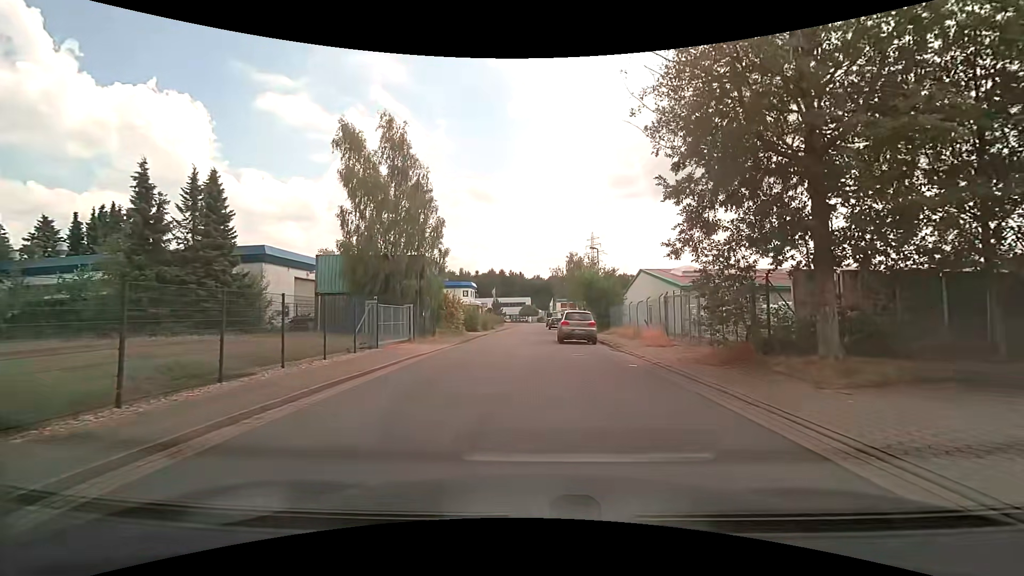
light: Day
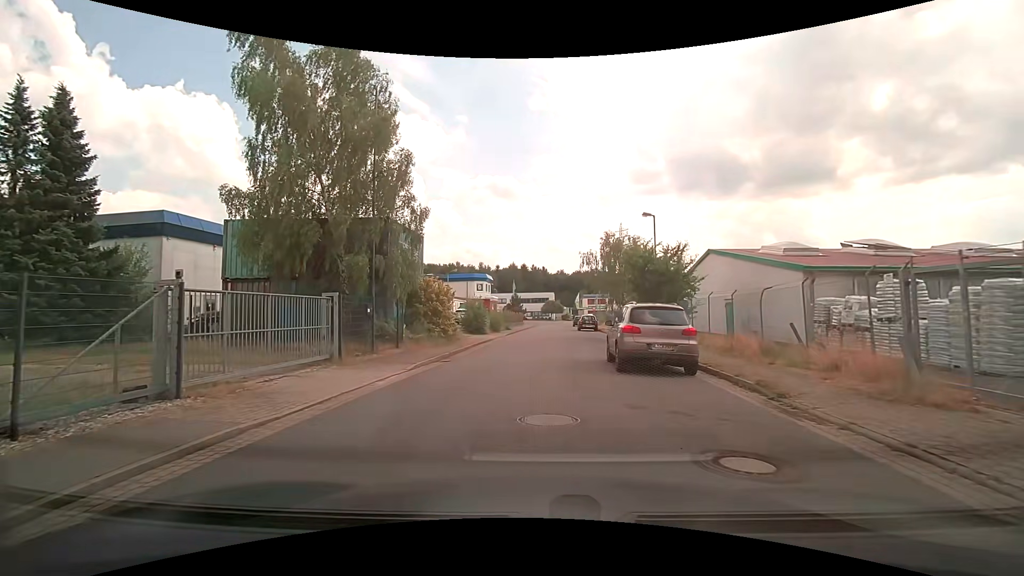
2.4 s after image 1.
(-0.1, +12.4) m; -3°
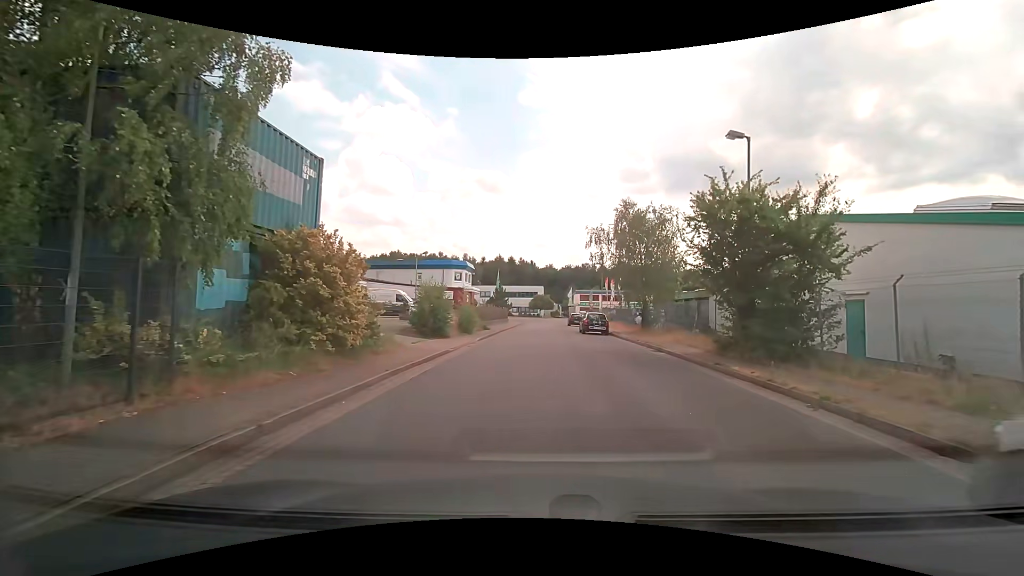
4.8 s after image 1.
(-0.2, +12.5) m; +1°
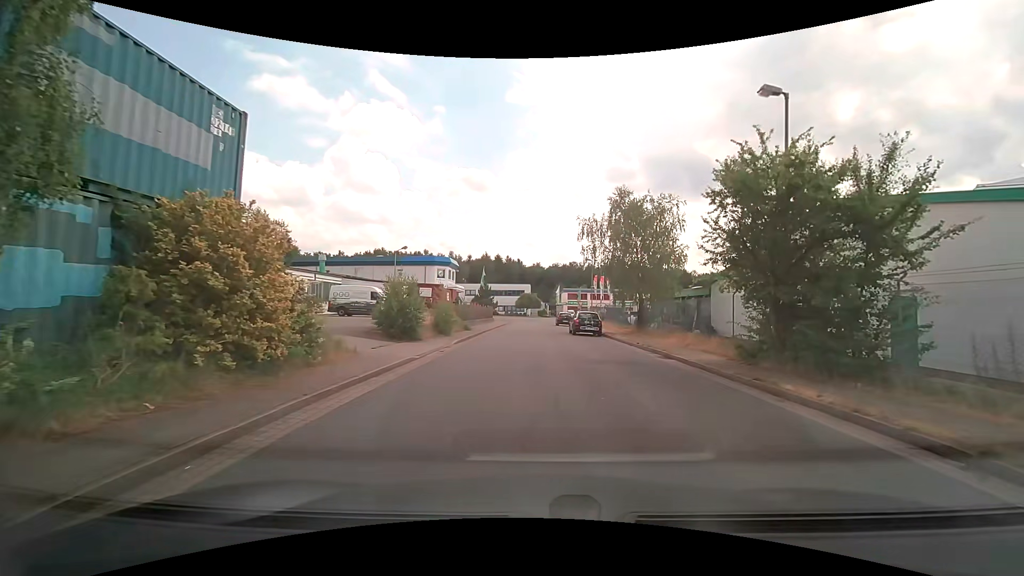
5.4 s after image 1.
(0.0, +3.2) m; +1°
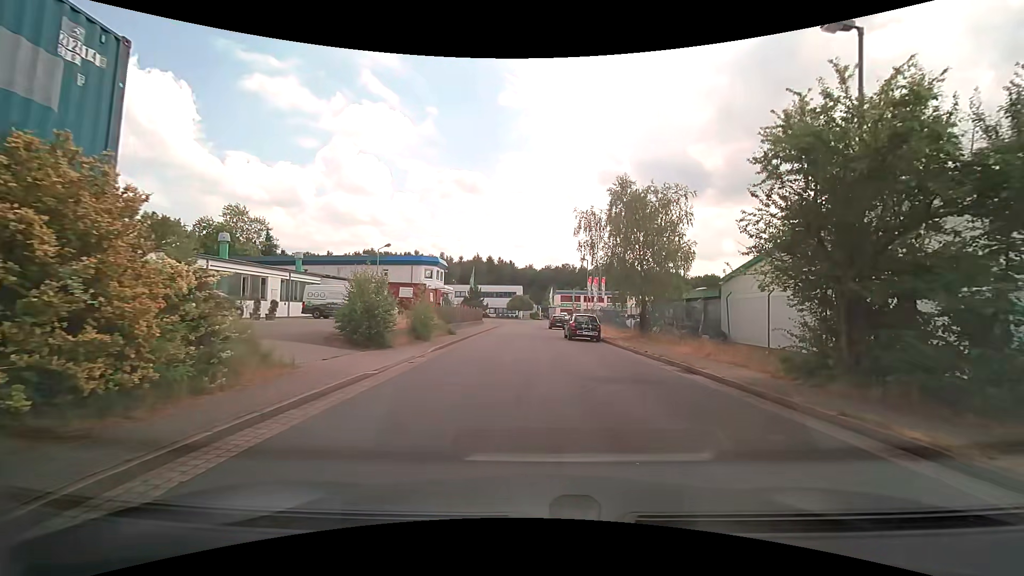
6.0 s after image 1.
(0.0, +3.1) m; +1°
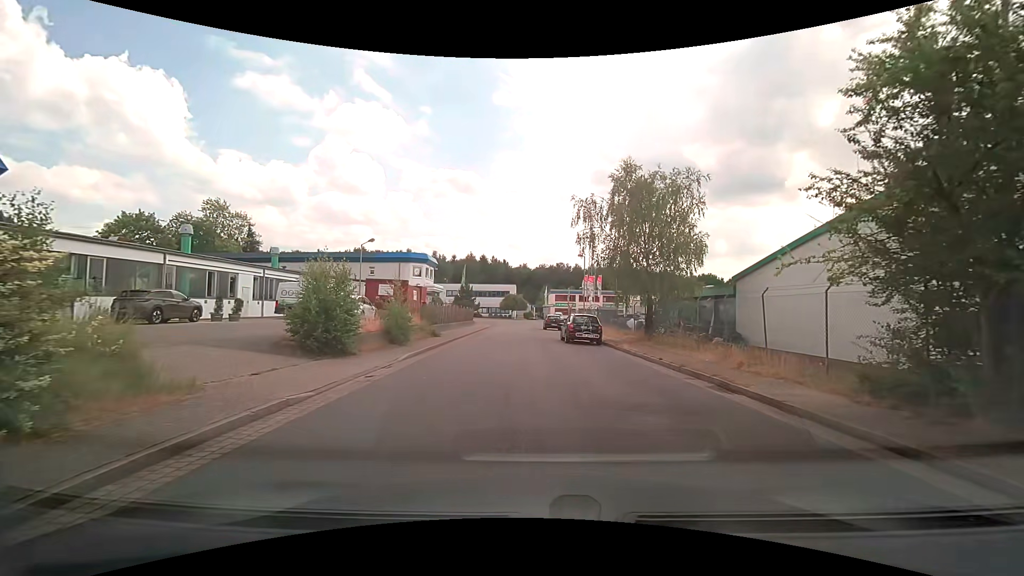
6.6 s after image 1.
(0.0, +2.9) m; +2°
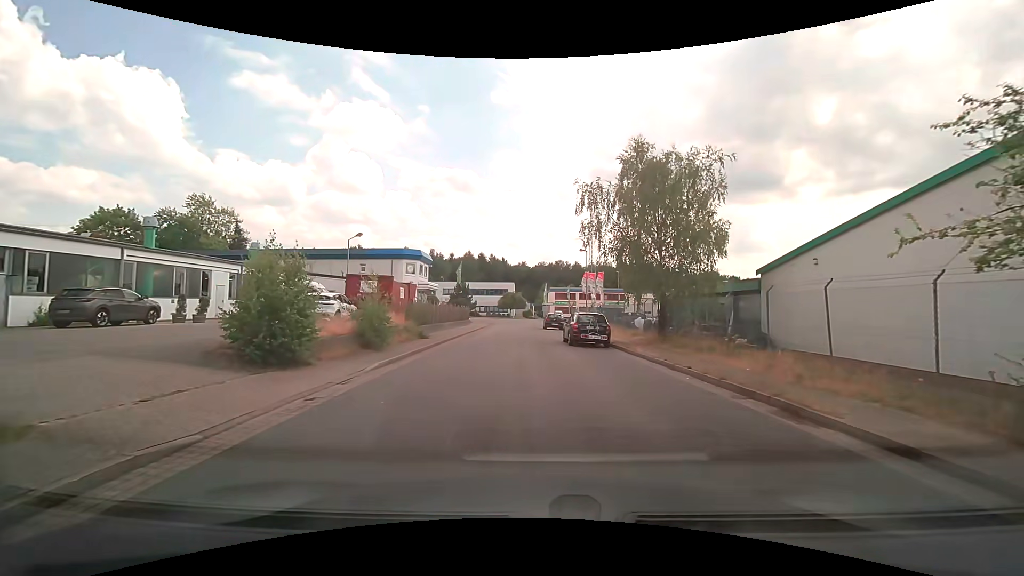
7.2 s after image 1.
(0.0, +2.8) m; -1°
